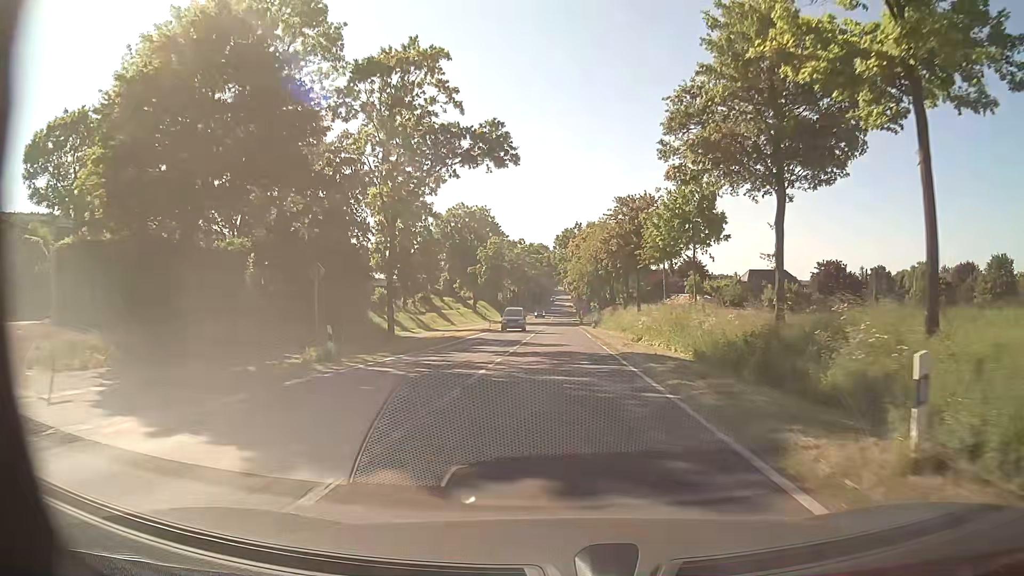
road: tertiary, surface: asphalt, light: Day
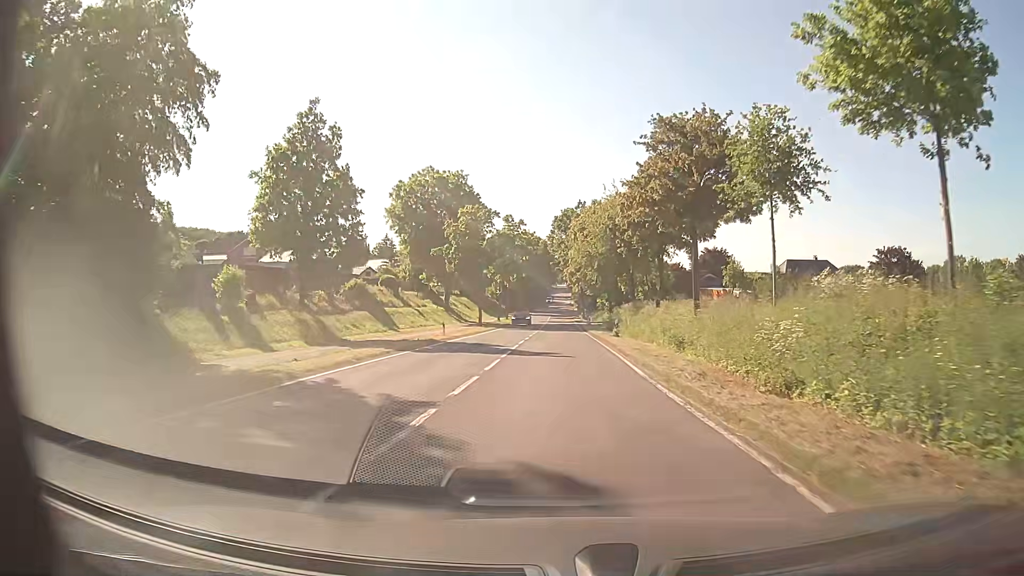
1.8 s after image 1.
(+0.2, +24.6) m; +1°
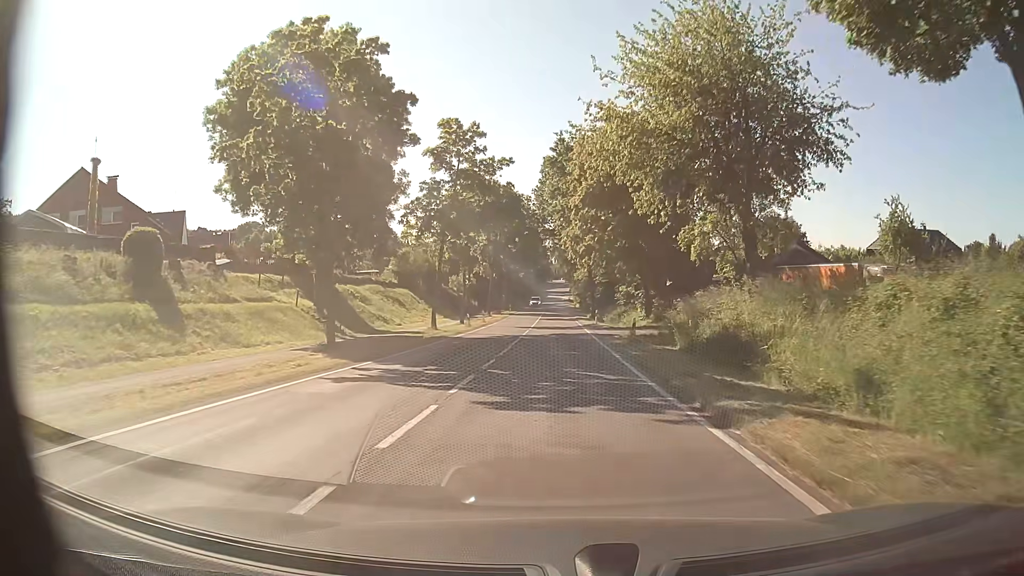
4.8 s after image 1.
(0.0, +40.7) m; 0°
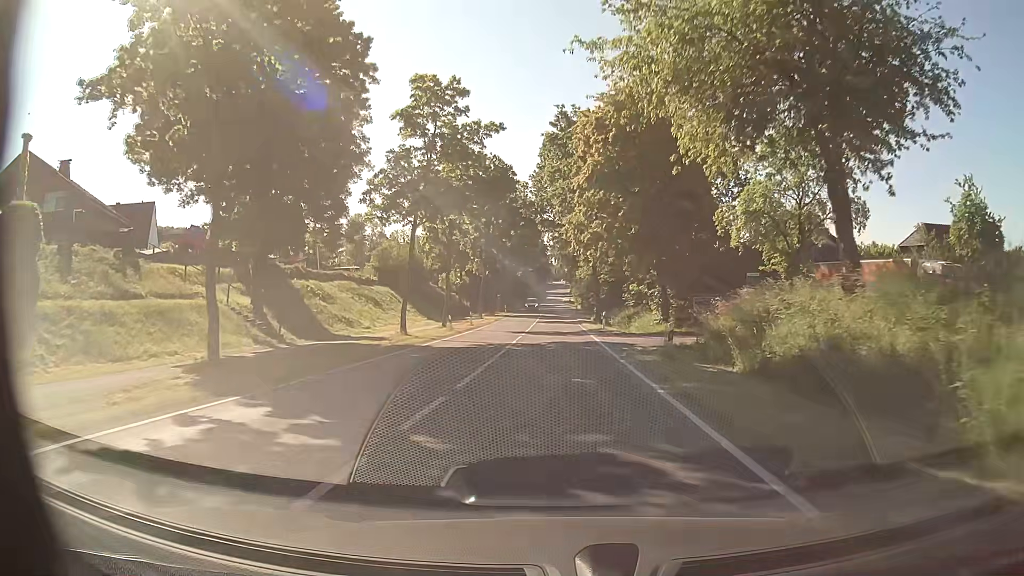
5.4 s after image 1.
(0.0, +8.1) m; 0°
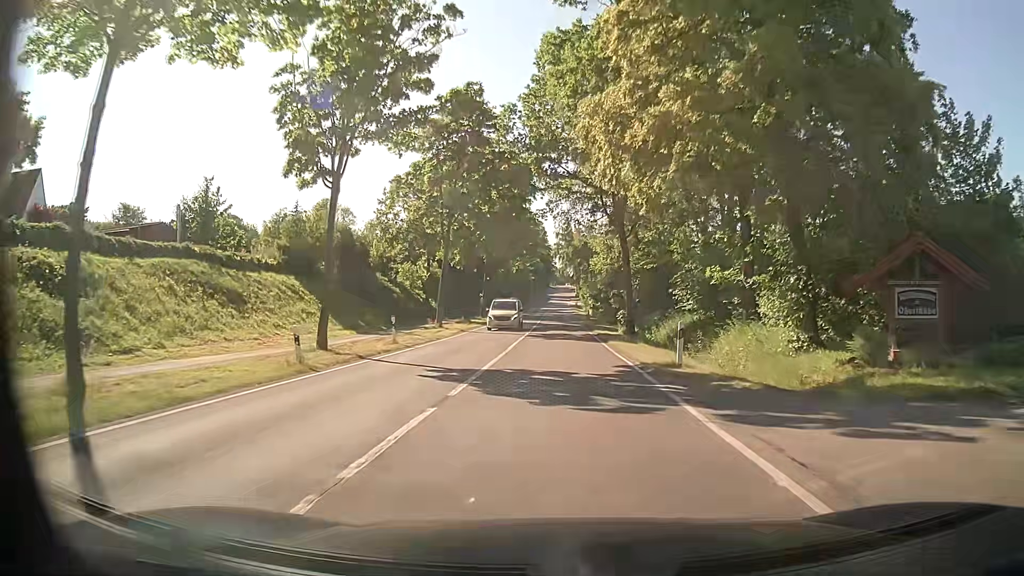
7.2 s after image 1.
(0.0, +24.3) m; 0°
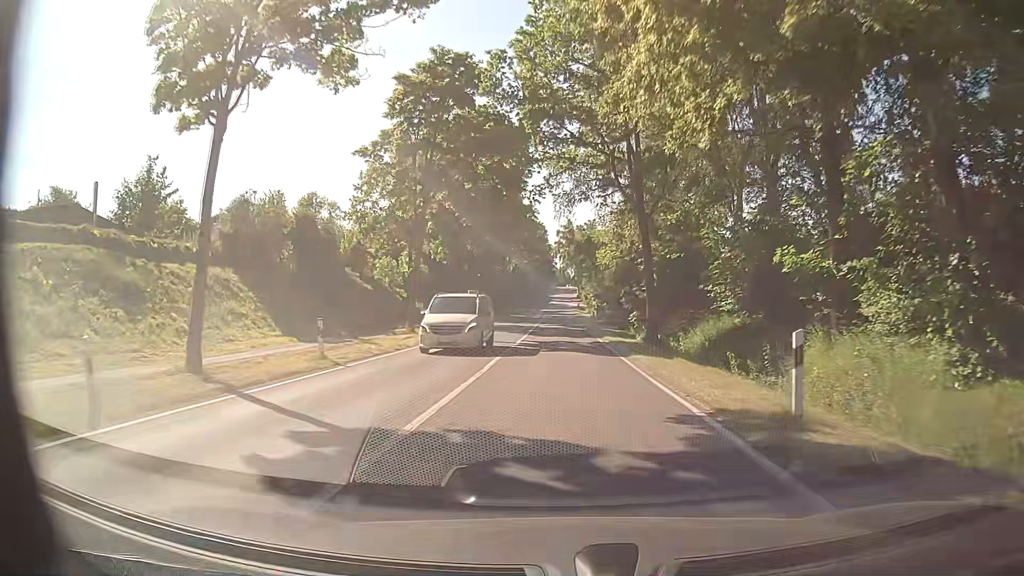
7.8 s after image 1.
(0.0, +8.0) m; 0°
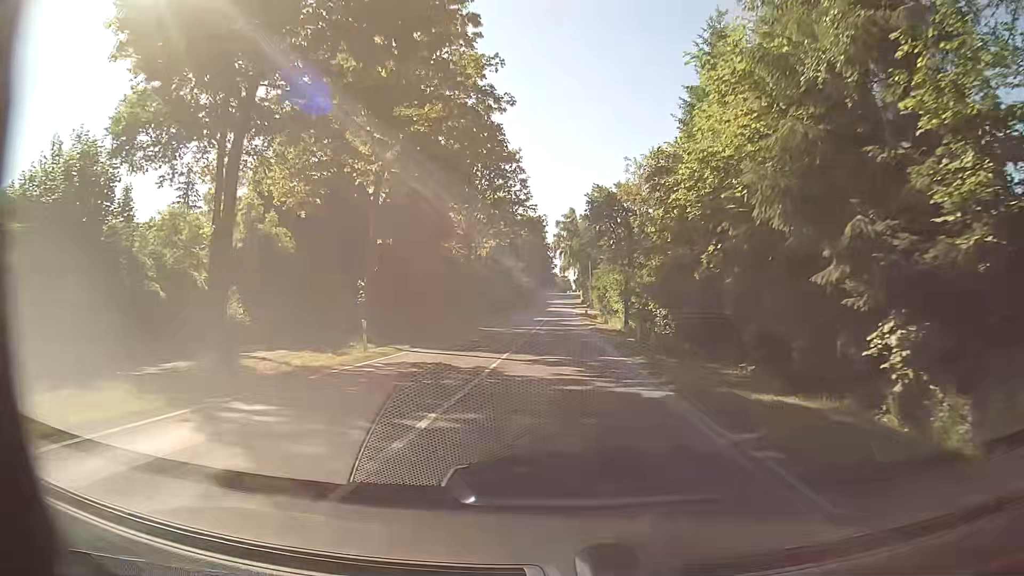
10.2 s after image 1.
(+0.1, +32.1) m; +1°
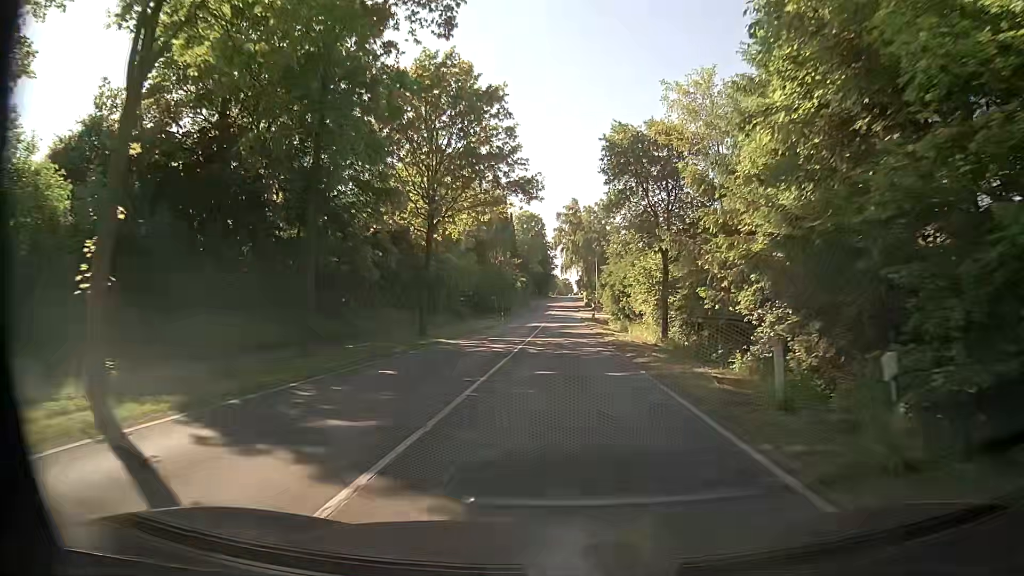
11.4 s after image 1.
(-0.3, +16.0) m; -1°
(0, +10) (0, +20) (0, +30) (0, +40) (0, +50) (0, +60) (0, +70) (0, +80) (0, +90) (+1, +100) m
